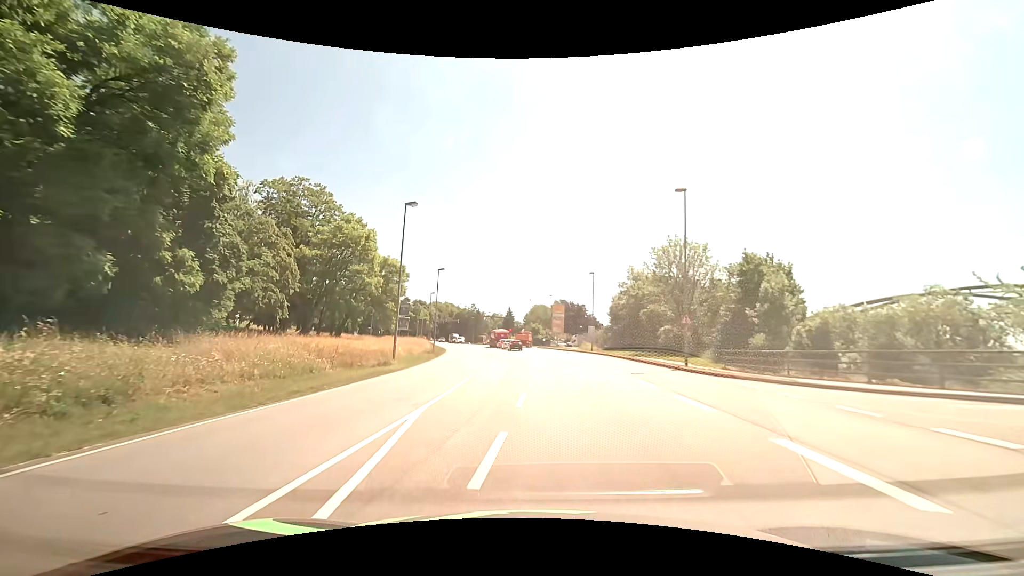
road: primary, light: Day
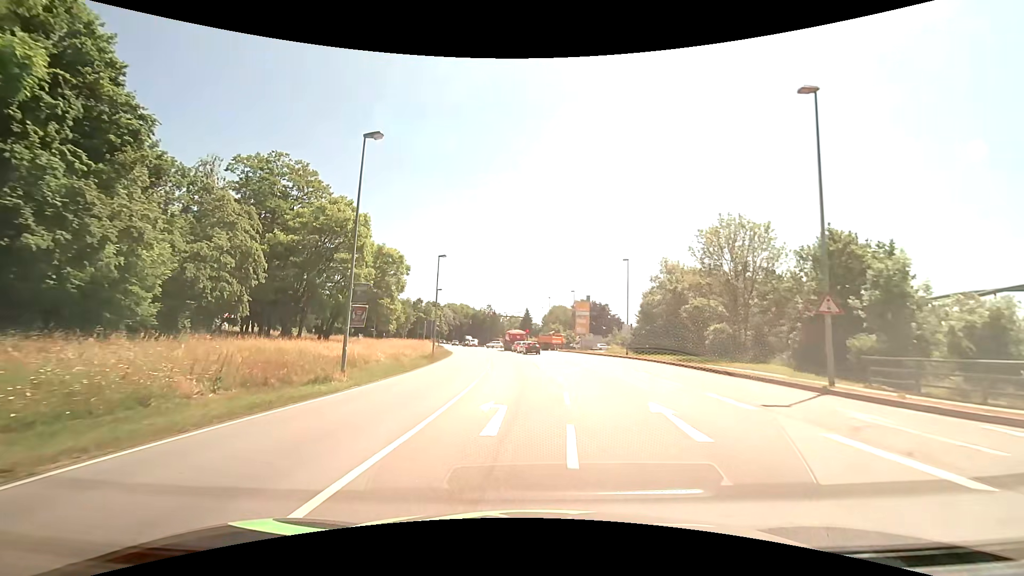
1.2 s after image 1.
(-0.3, +11.2) m; -2°
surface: asphalt
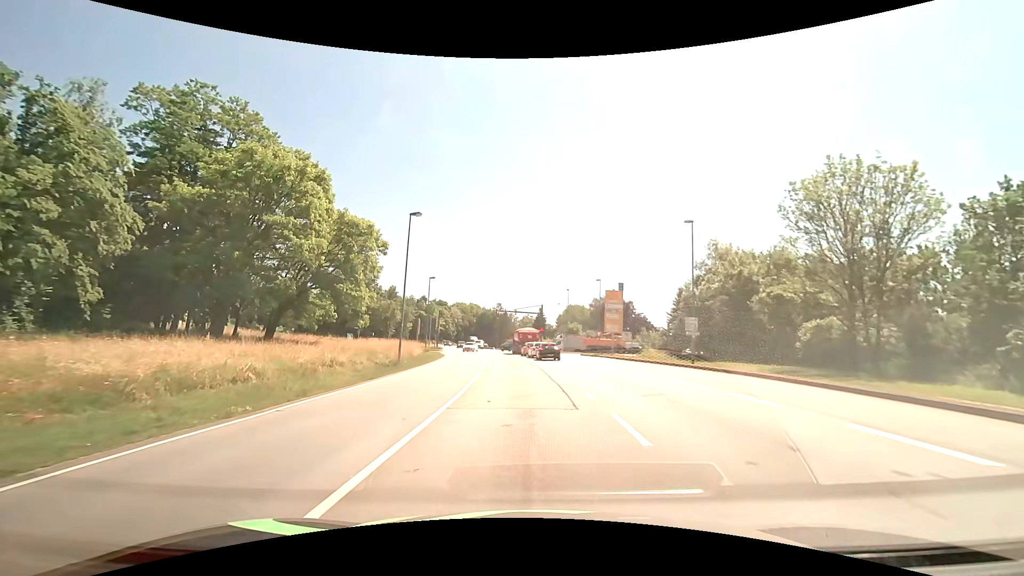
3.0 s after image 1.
(-0.2, +16.8) m; -1°
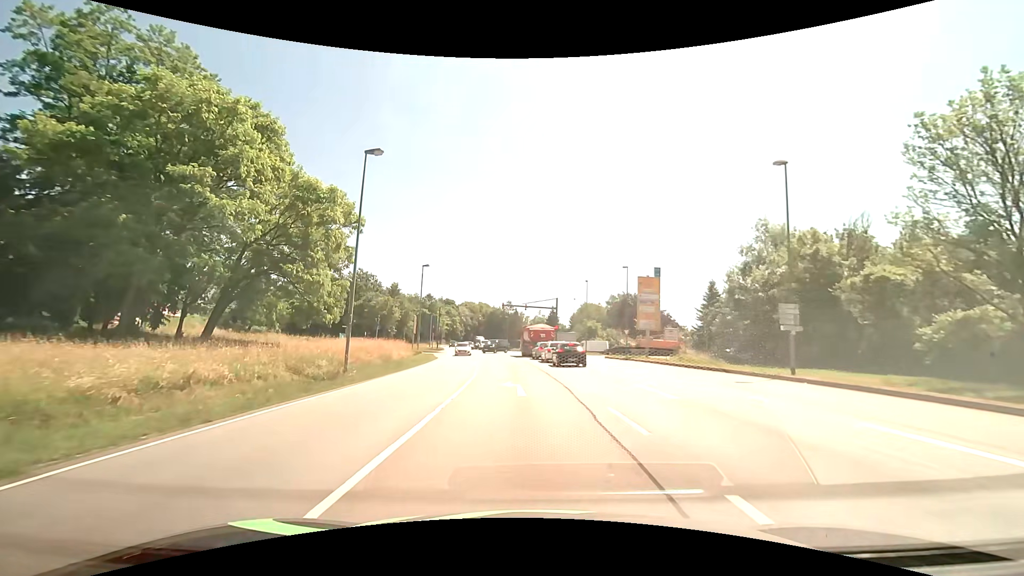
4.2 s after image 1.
(-0.1, +11.2) m; -2°
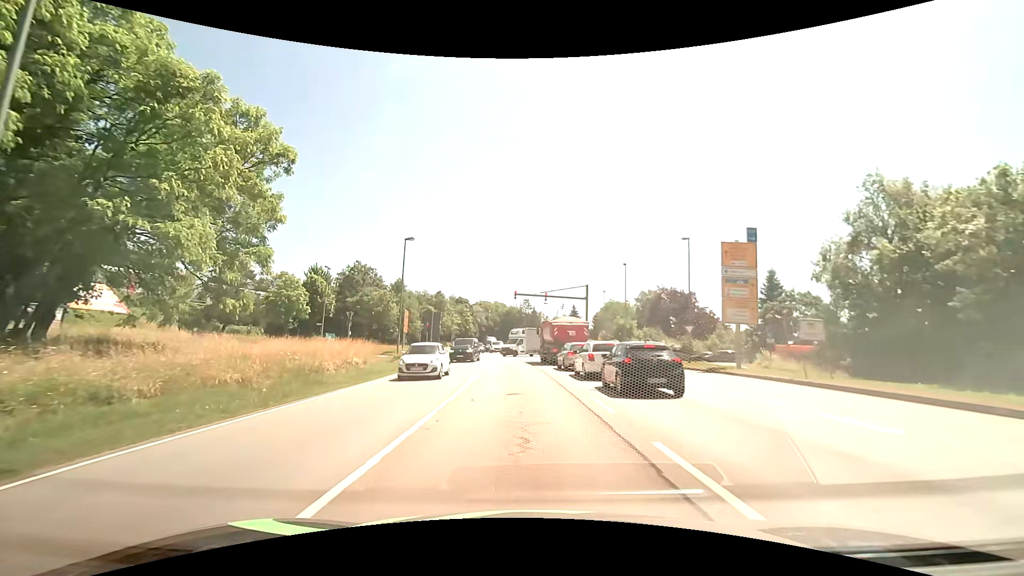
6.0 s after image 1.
(-0.2, +15.5) m; -2°
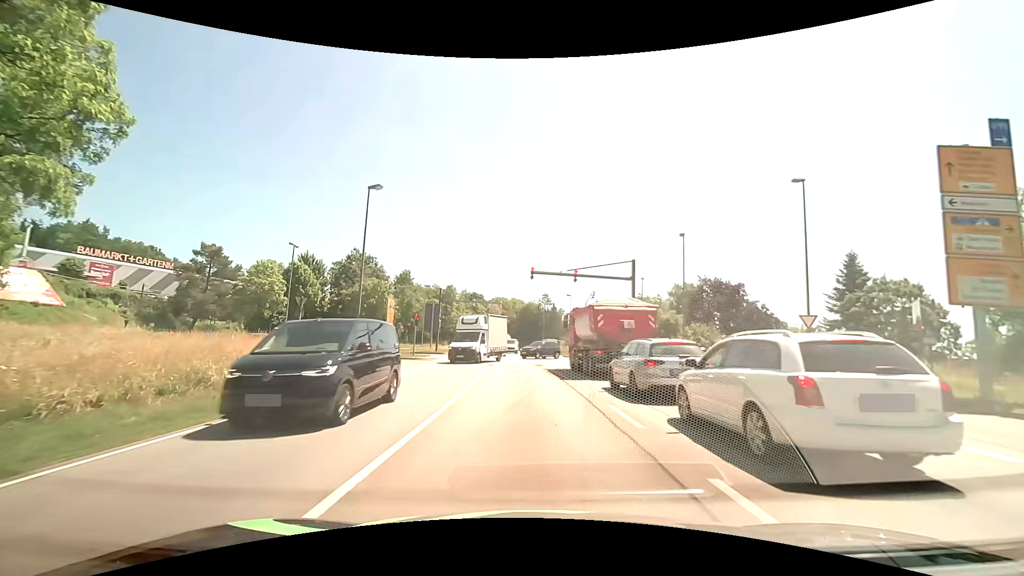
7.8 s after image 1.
(-0.2, +13.7) m; -2°
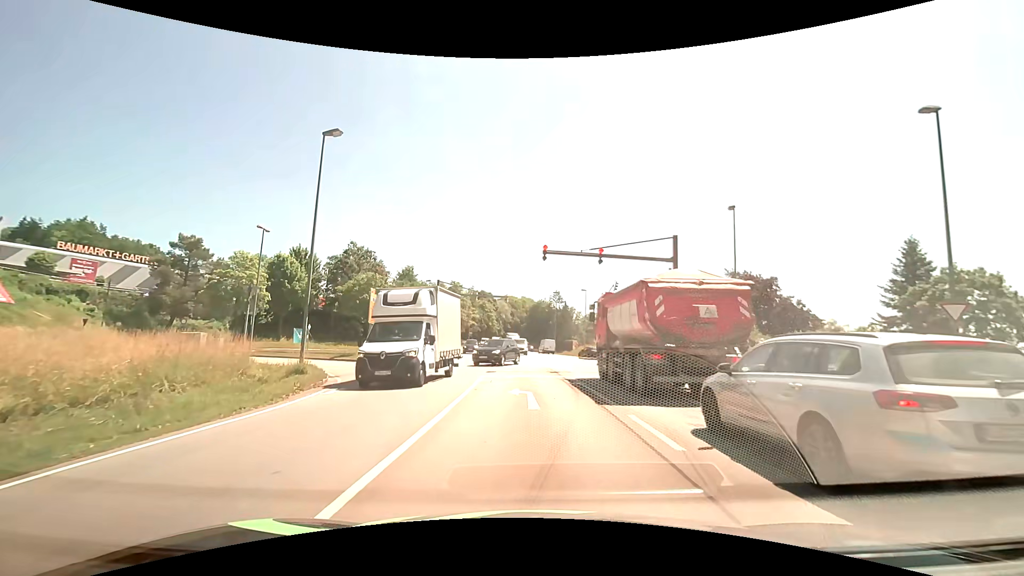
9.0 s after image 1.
(-0.1, +7.4) m; -1°
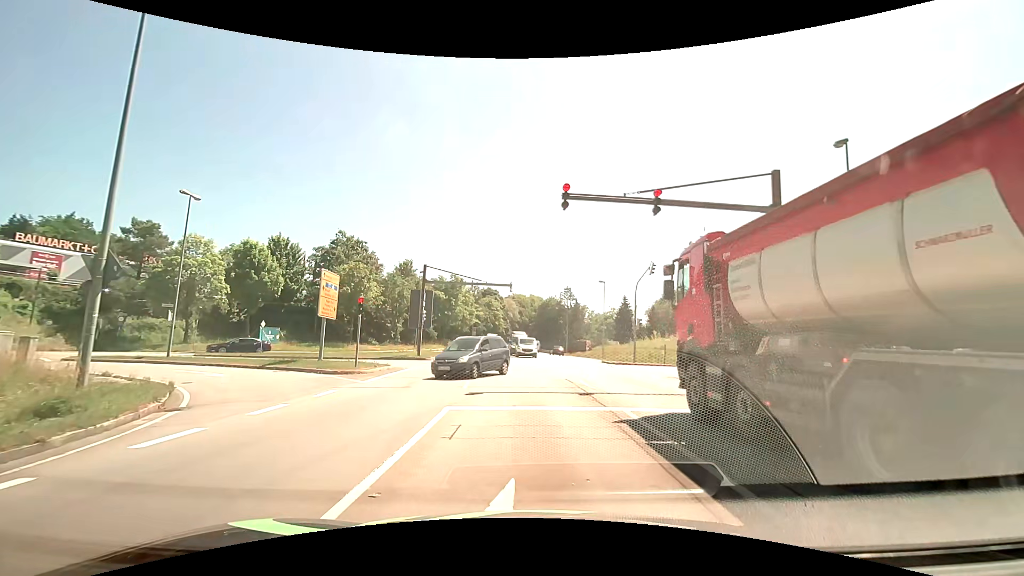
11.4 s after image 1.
(-0.2, +9.8) m; -2°
